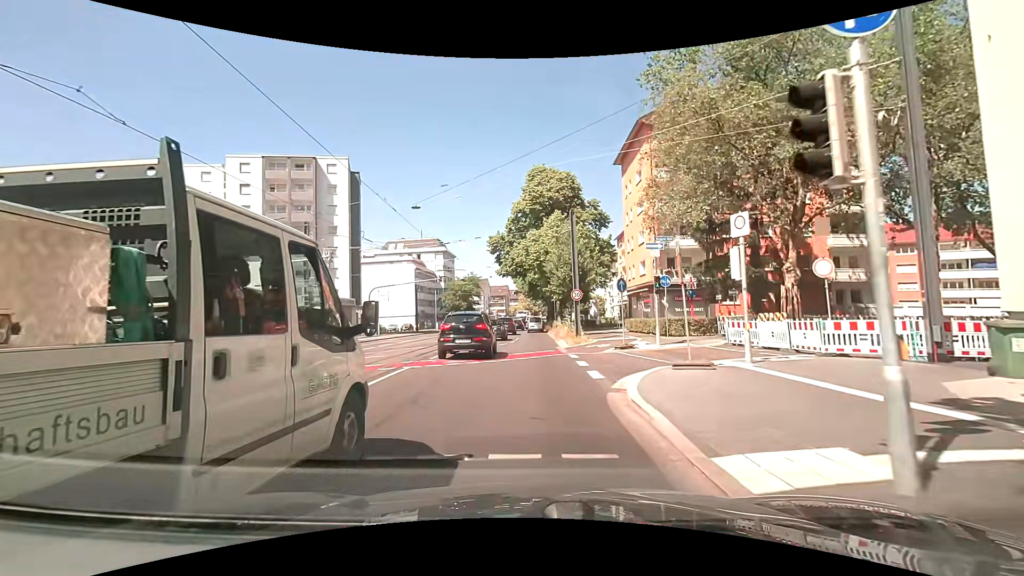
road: primary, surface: asphalt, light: Day
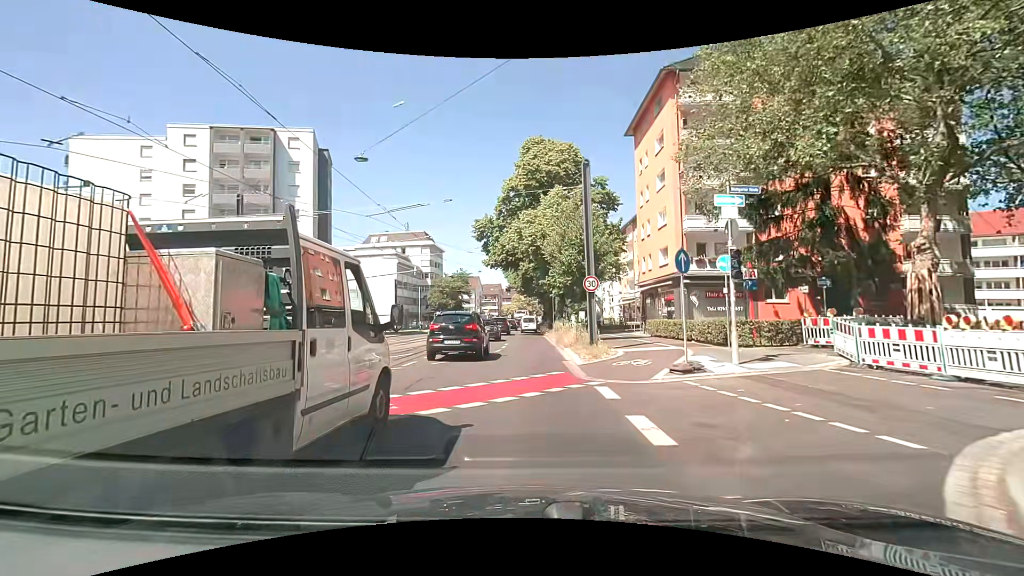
(+0.1, +8.8) m; 0°
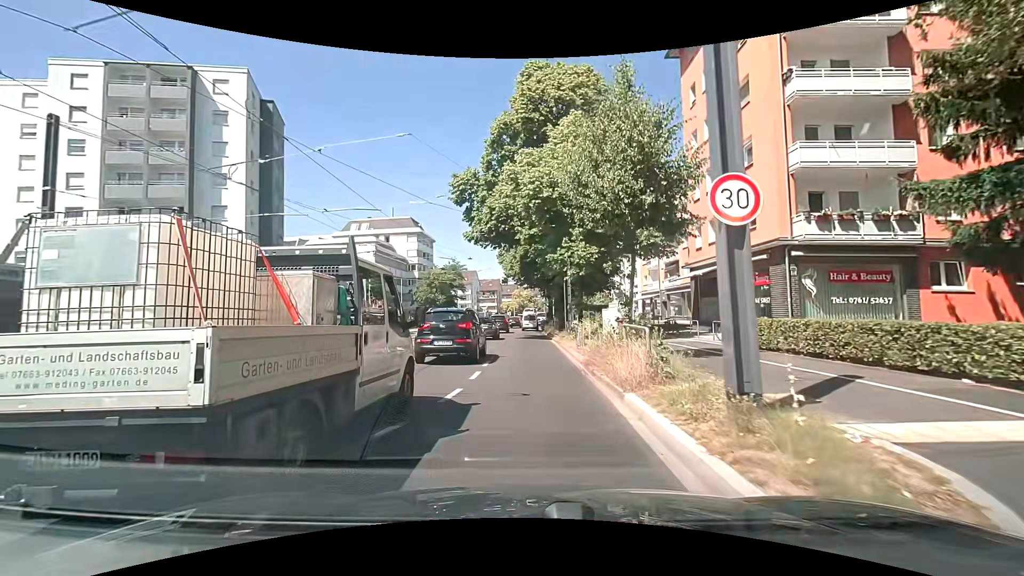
(+0.1, +13.2) m; +1°
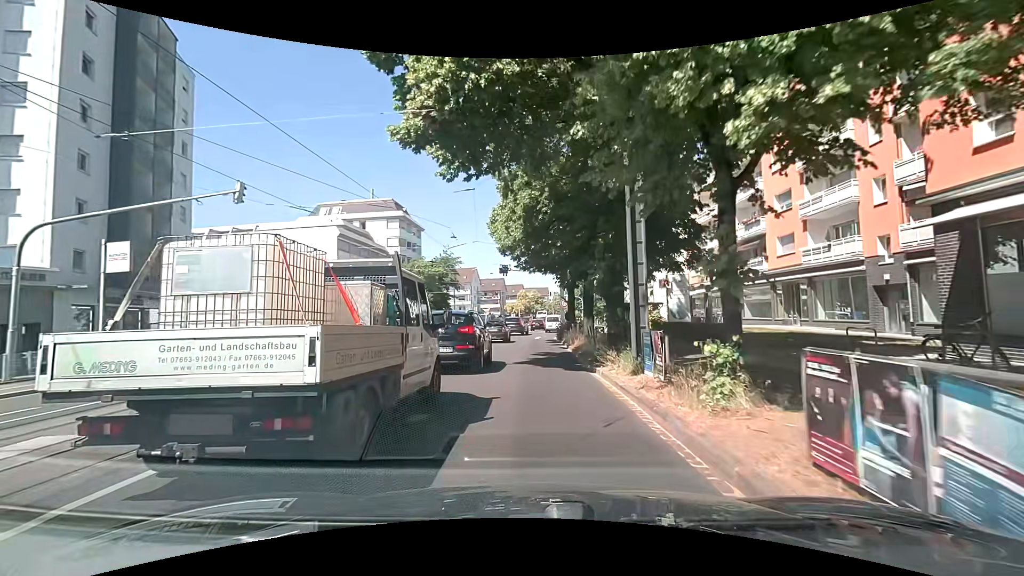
(-0.3, +17.5) m; -1°
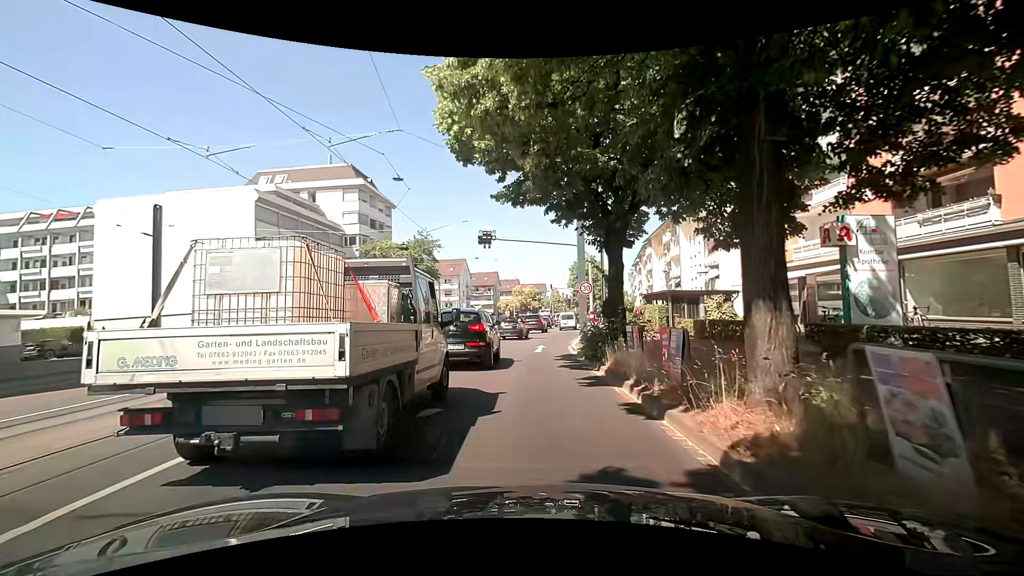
(-0.1, +16.8) m; +1°
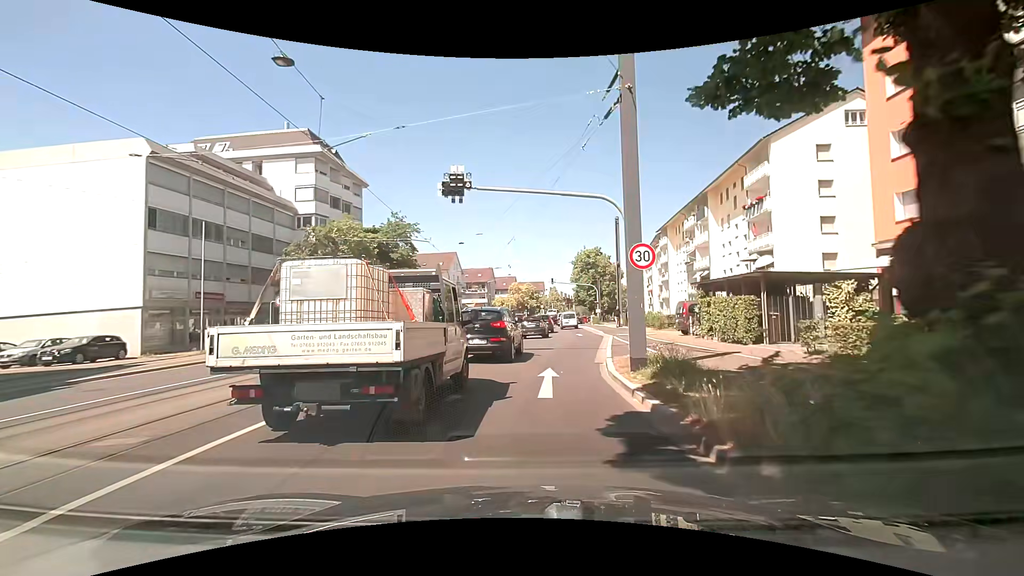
(-0.1, +11.6) m; -1°
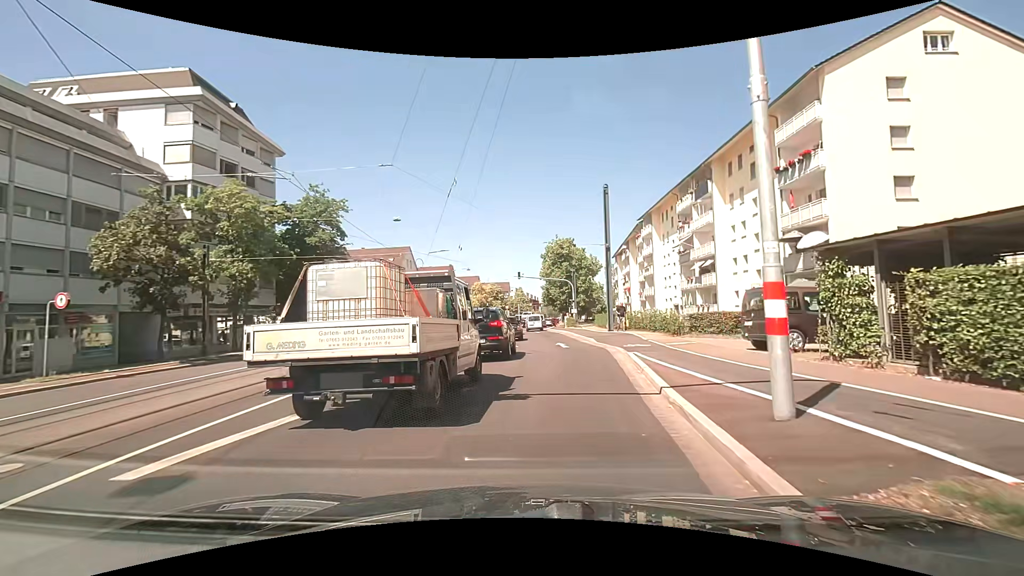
(+0.4, +12.2) m; +5°
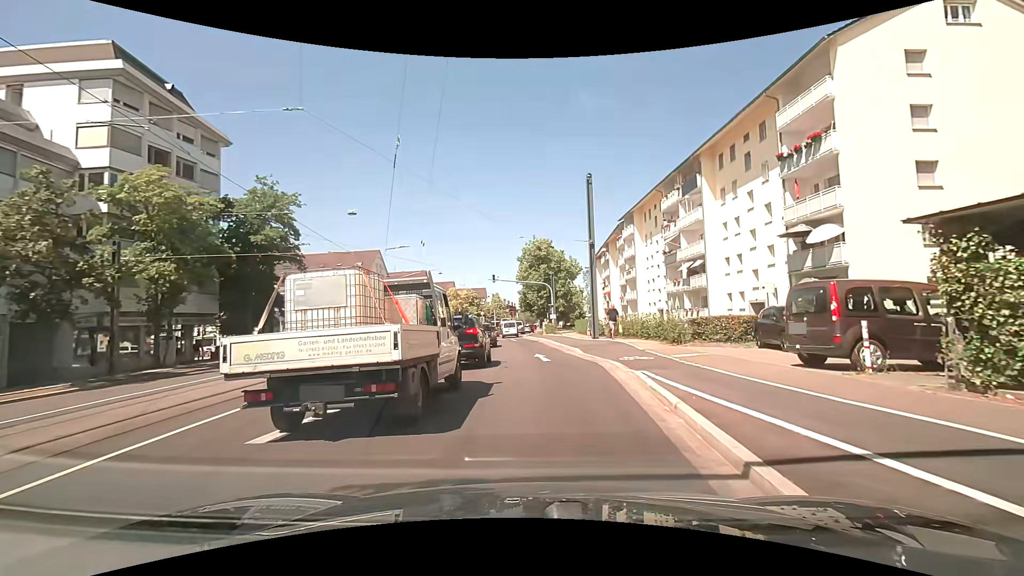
(+0.1, +4.2) m; +1°
(0, +10) (0, +20) (0, +30) (-1, +40) (-2, +50) (-2, +60) (-1, +70) (-1, +80) (0, +90) (0, +100) m
